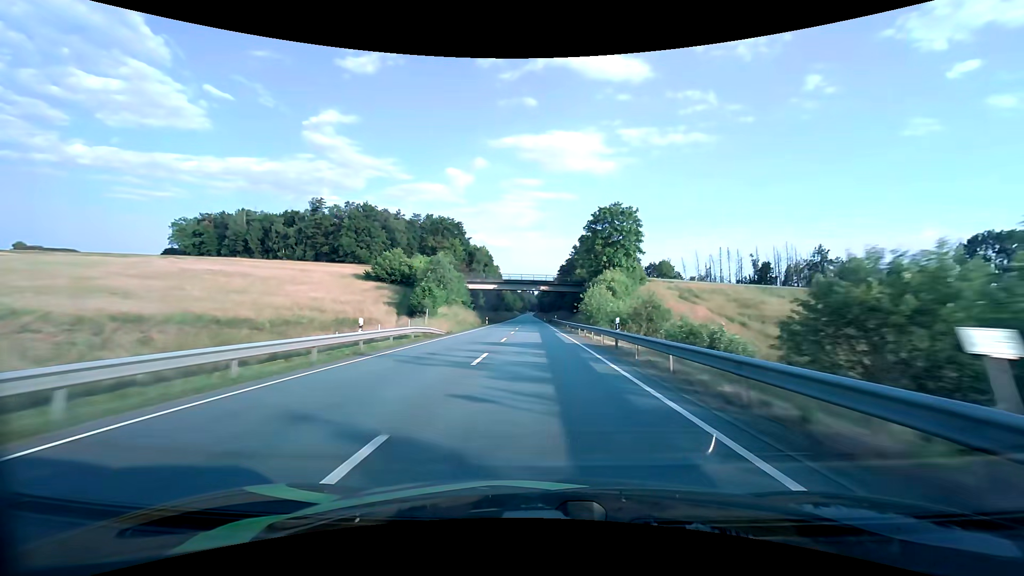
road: primary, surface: asphalt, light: Day
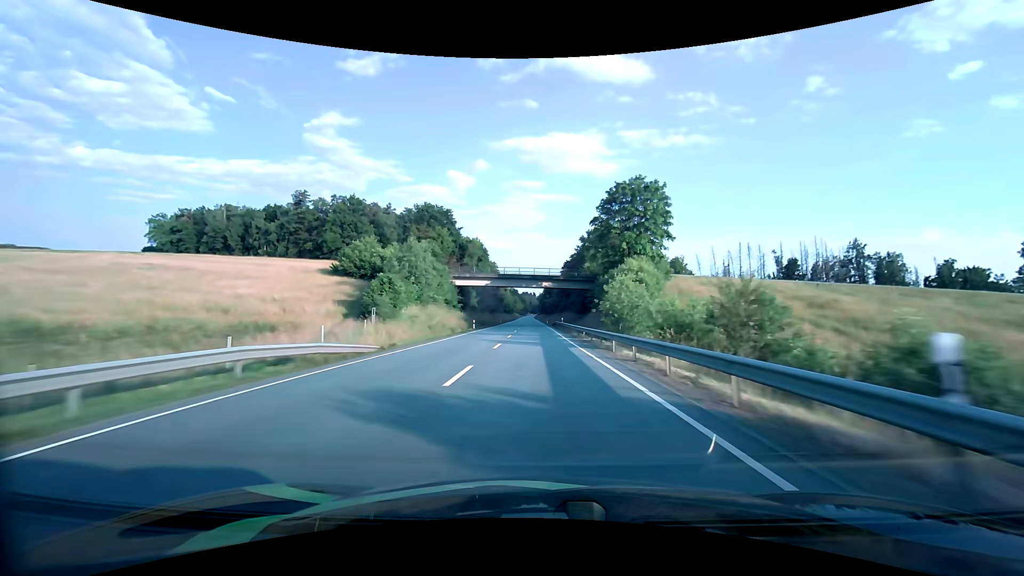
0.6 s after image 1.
(0.0, +15.8) m; 0°
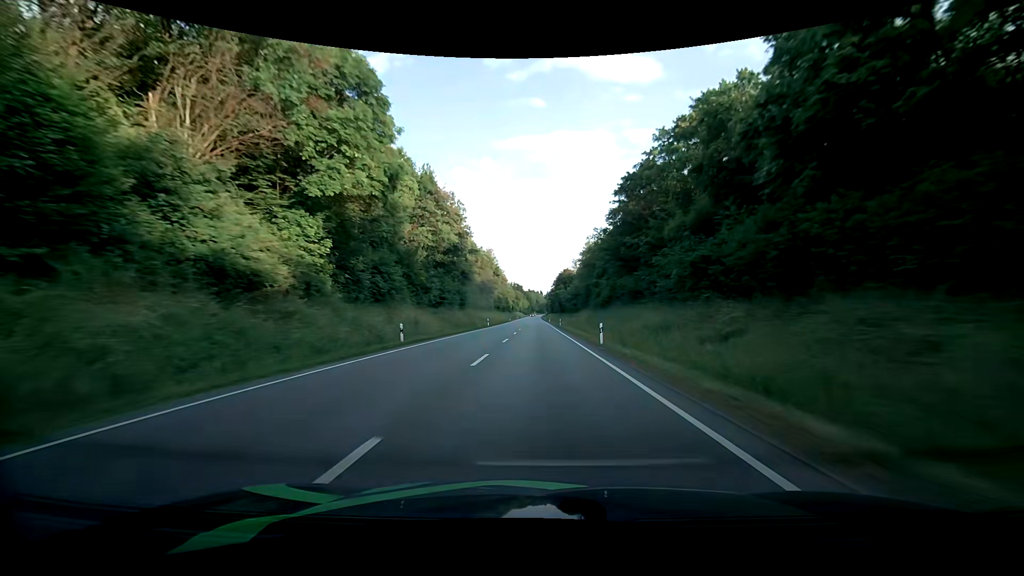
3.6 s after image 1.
(-0.8, +80.2) m; 0°
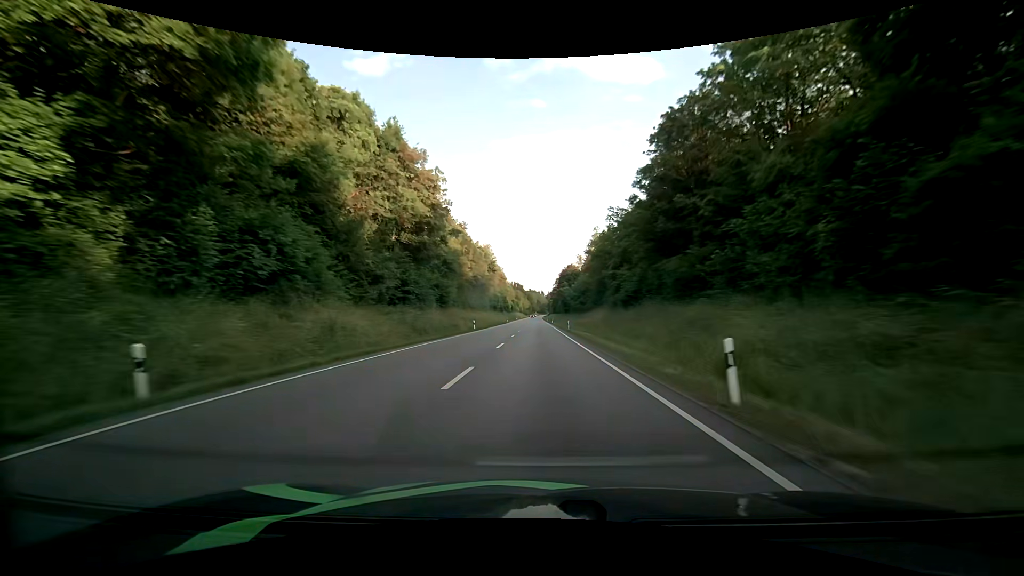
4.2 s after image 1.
(0.0, +16.2) m; 0°
(0, +10) (0, +20) (0, +30) (0, +40) (0, +50) (0, +60) (0, +70) (0, +80) (0, +90) (0, +100) m
